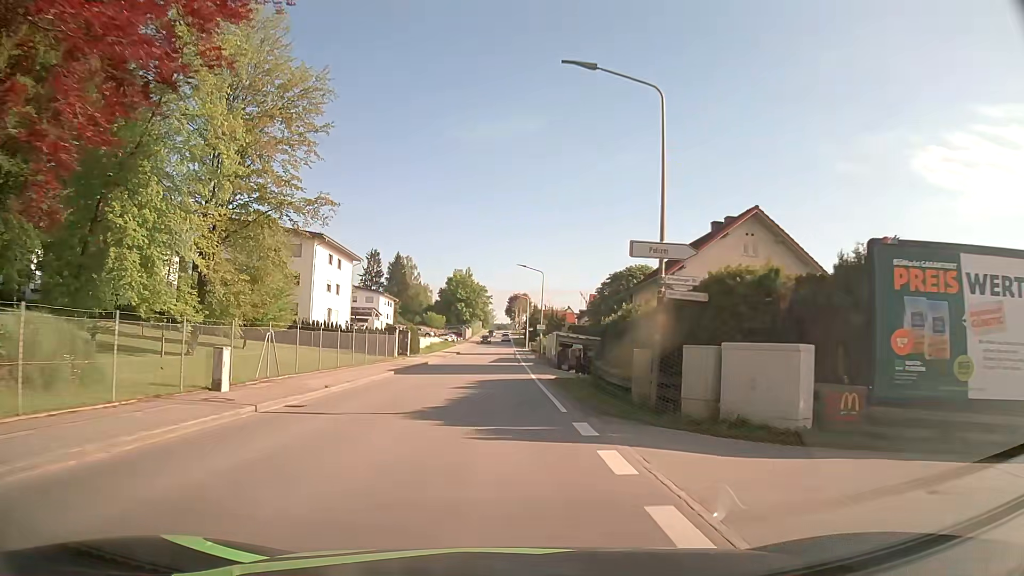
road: tertiary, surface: asphalt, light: Day
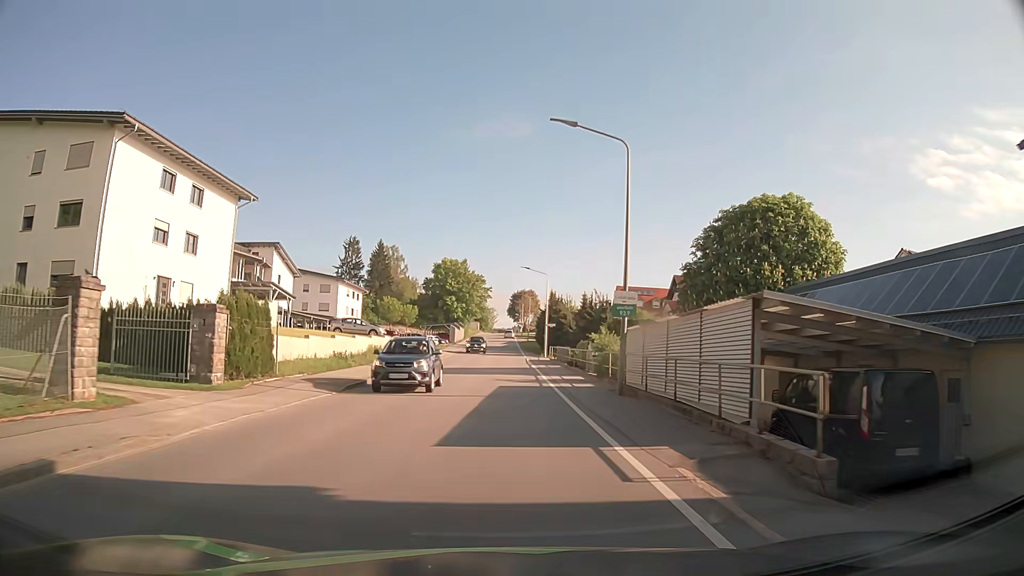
(-0.2, +37.6) m; 0°
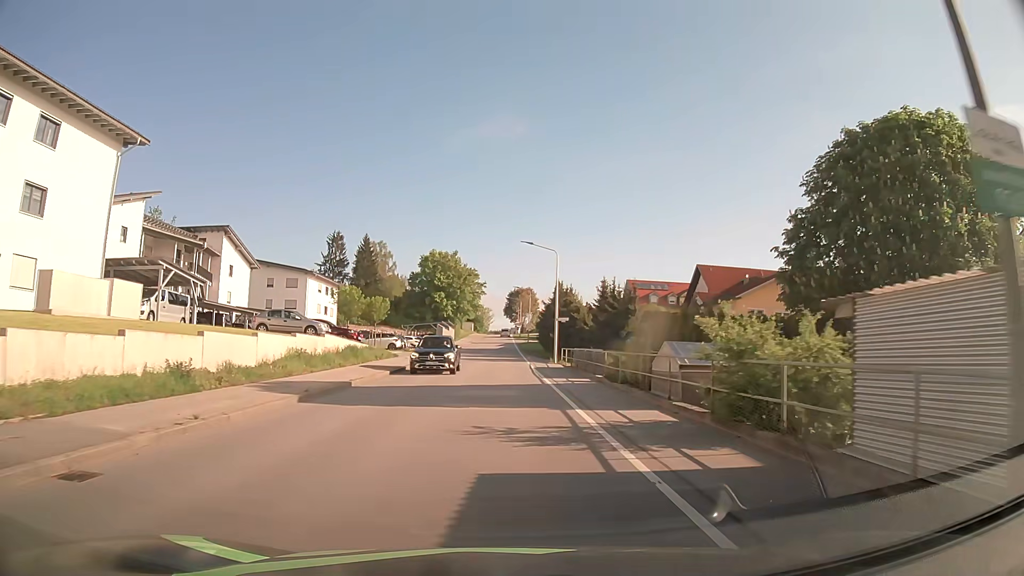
(+0.1, +15.2) m; 0°
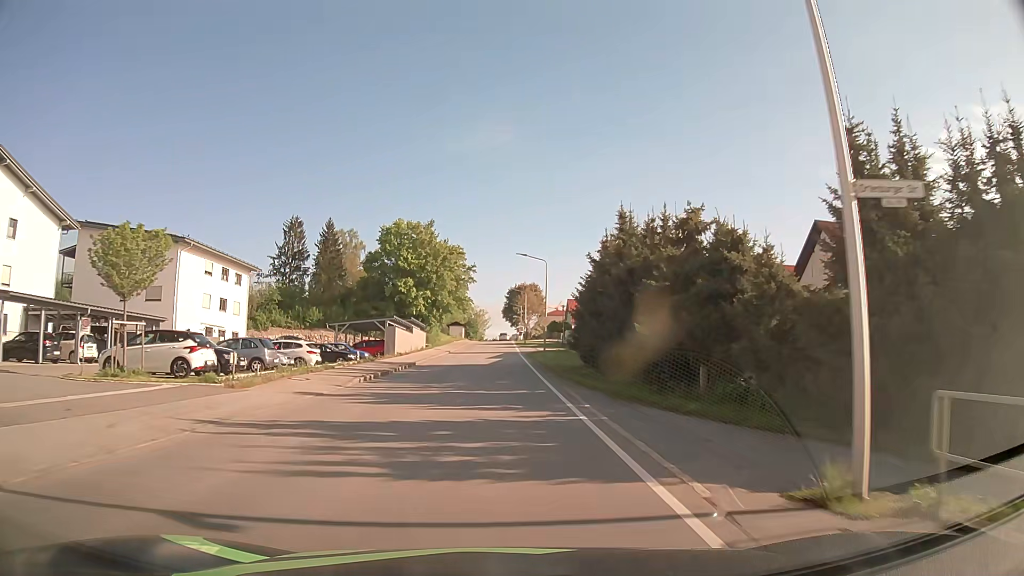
(-0.1, +37.4) m; 0°
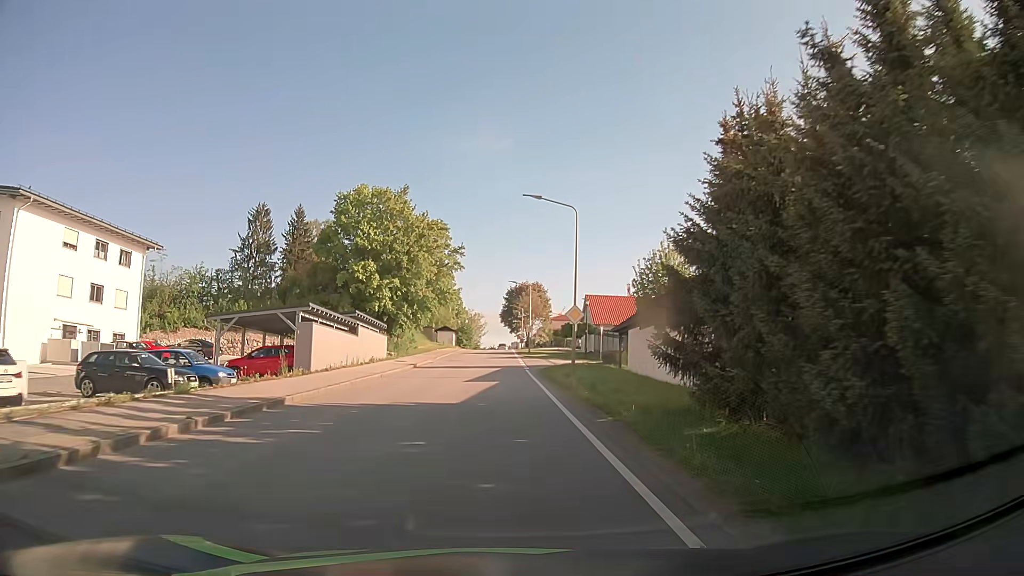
(0.0, +21.8) m; 0°
